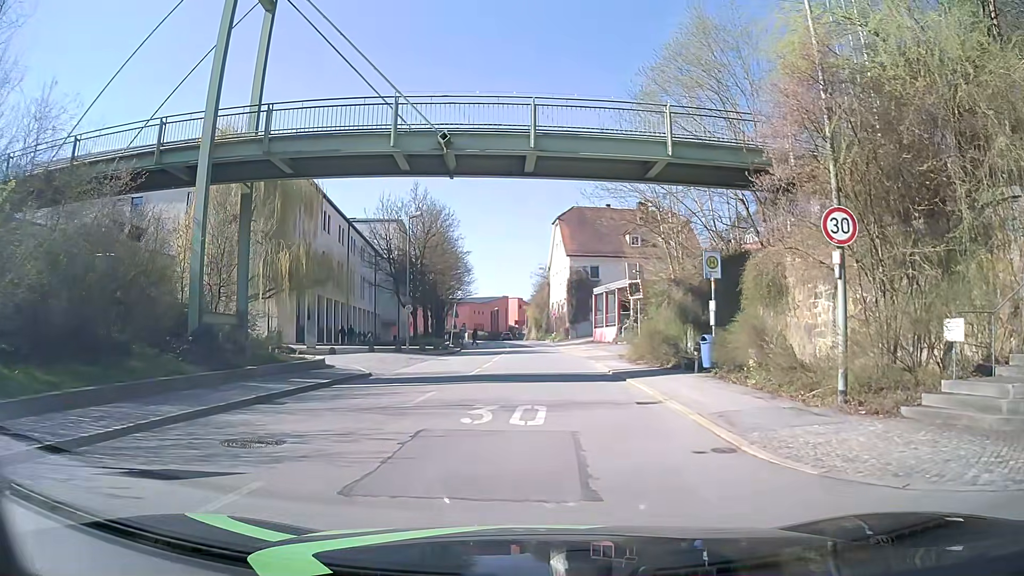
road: tertiary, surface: asphalt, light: Day
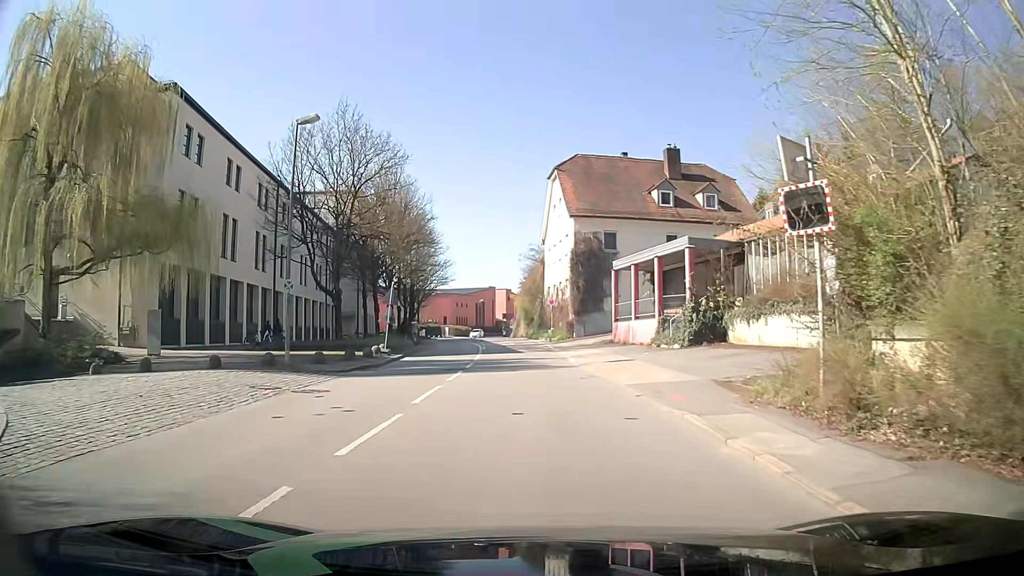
(-0.1, +18.6) m; +1°
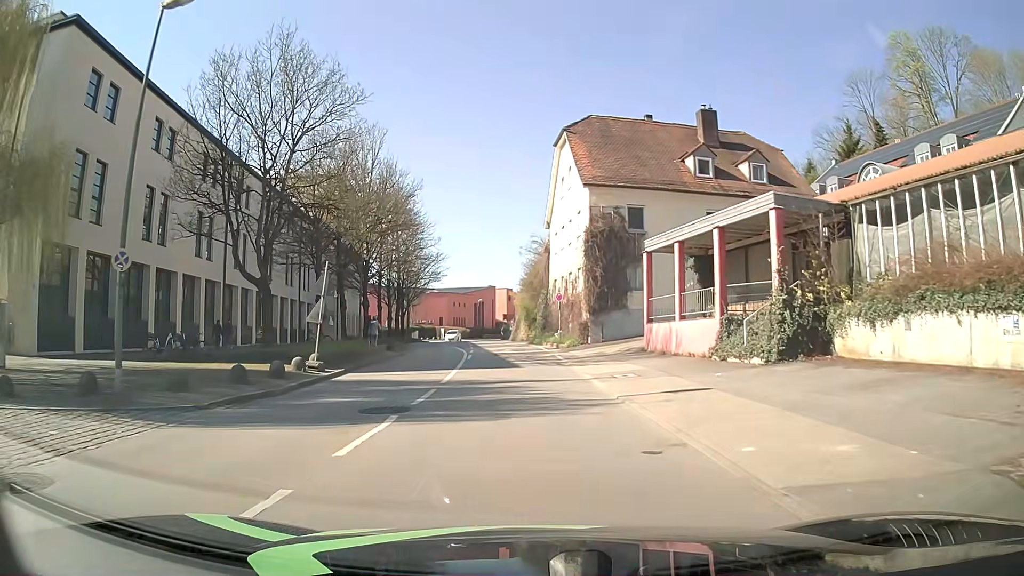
(-0.2, +9.4) m; -1°
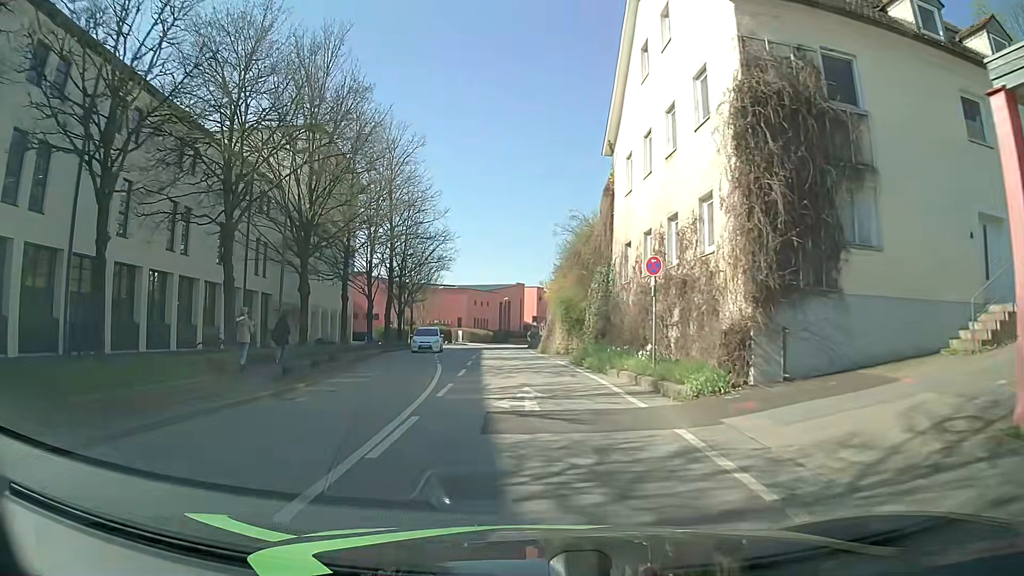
(-0.4, +19.3) m; -2°
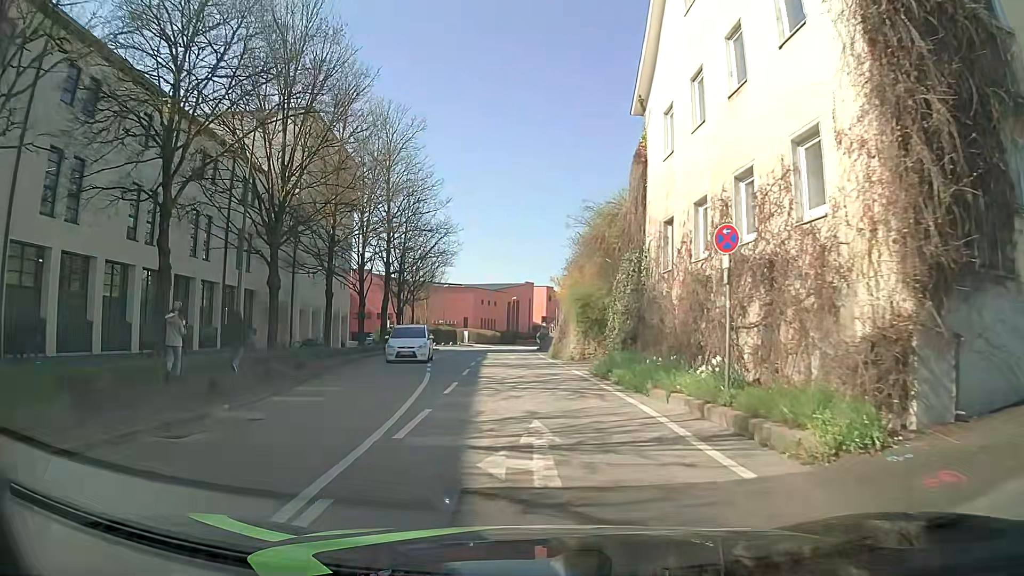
(0.0, +4.8) m; -1°
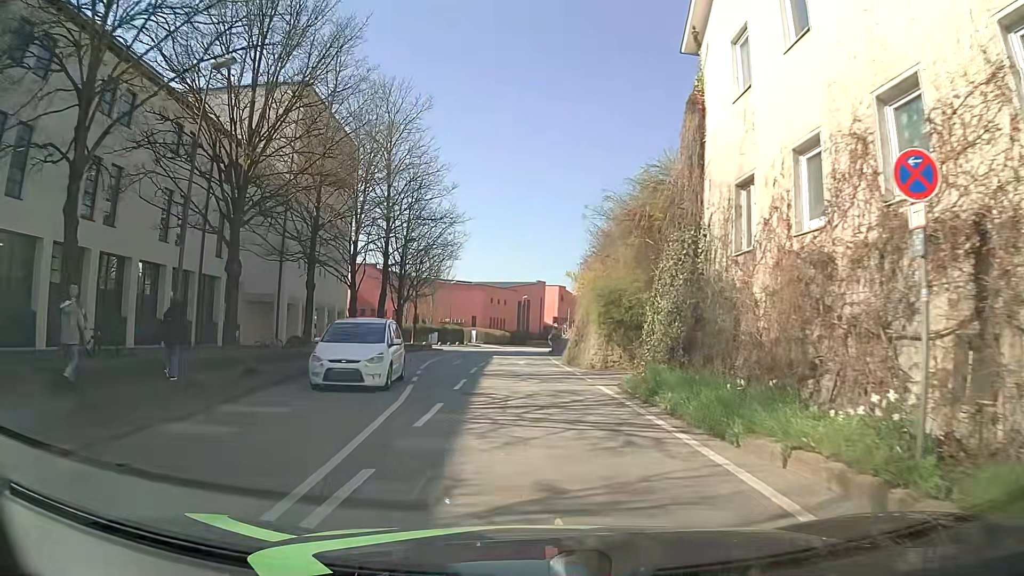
(0.0, +4.7) m; -1°
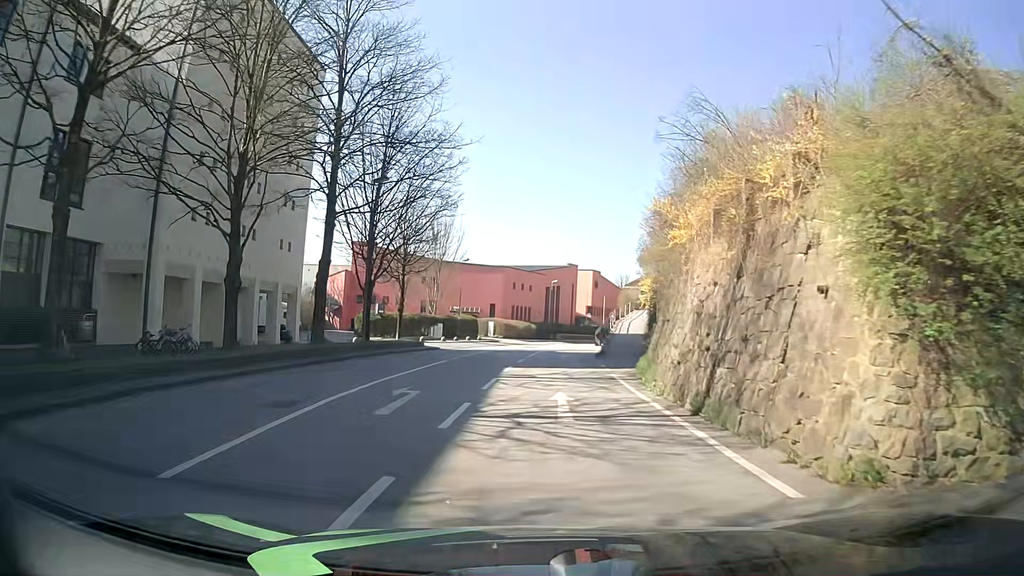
(-0.3, +18.7) m; -2°
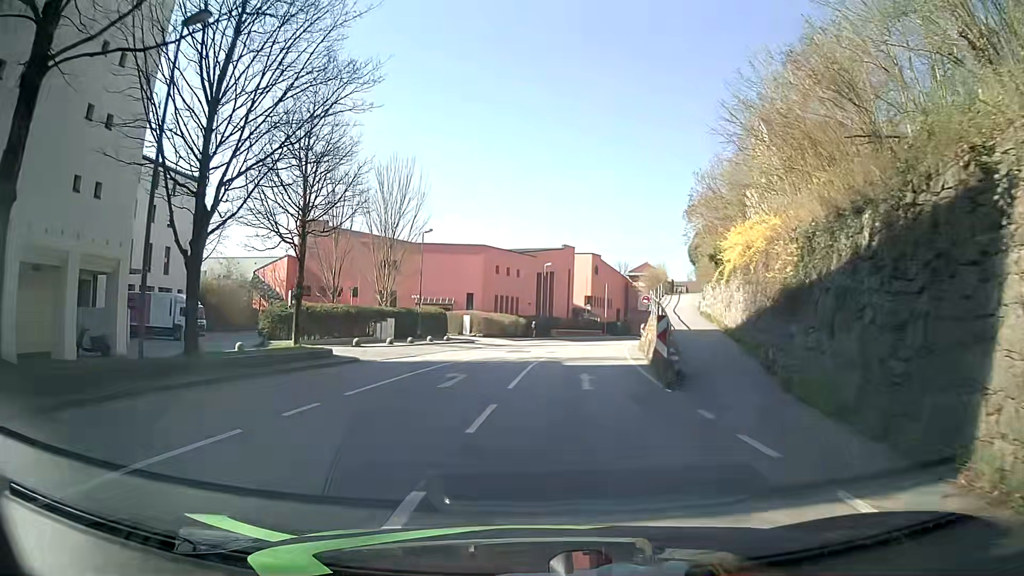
(+0.1, +18.7) m; +1°
(0, +10) (+1, +20) (+2, +30) (+3, +40) (+5, +50) (+7, +59) (+10, +69) (+13, +78) (+17, +88) (+21, +97) m
